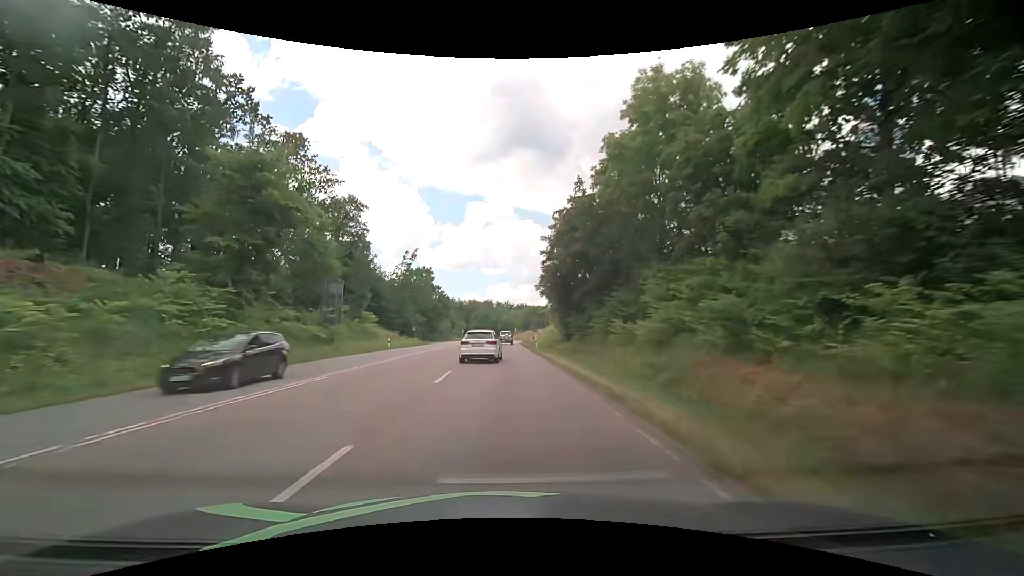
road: secondary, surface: asphalt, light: Day
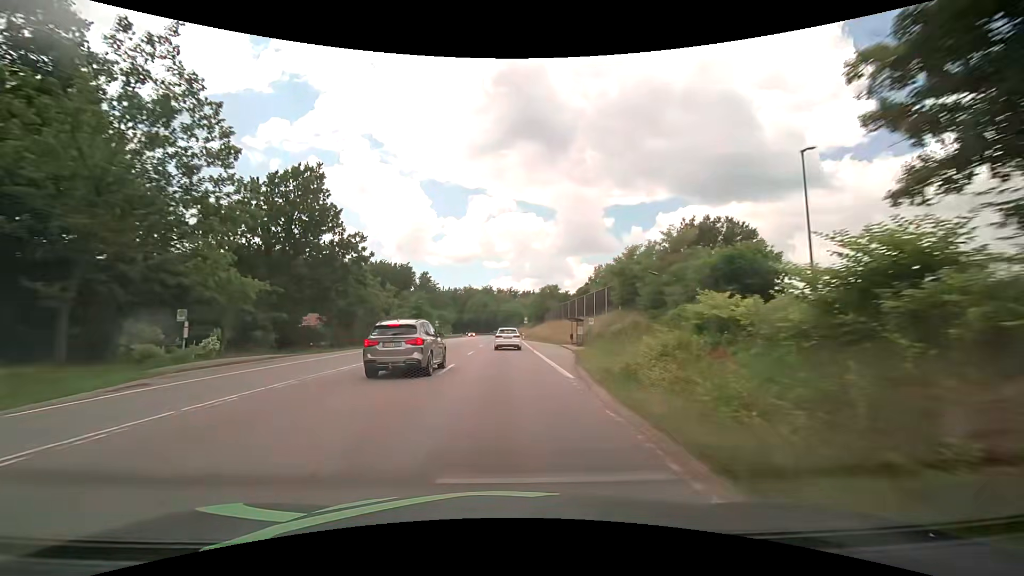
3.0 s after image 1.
(+0.3, +60.3) m; 0°
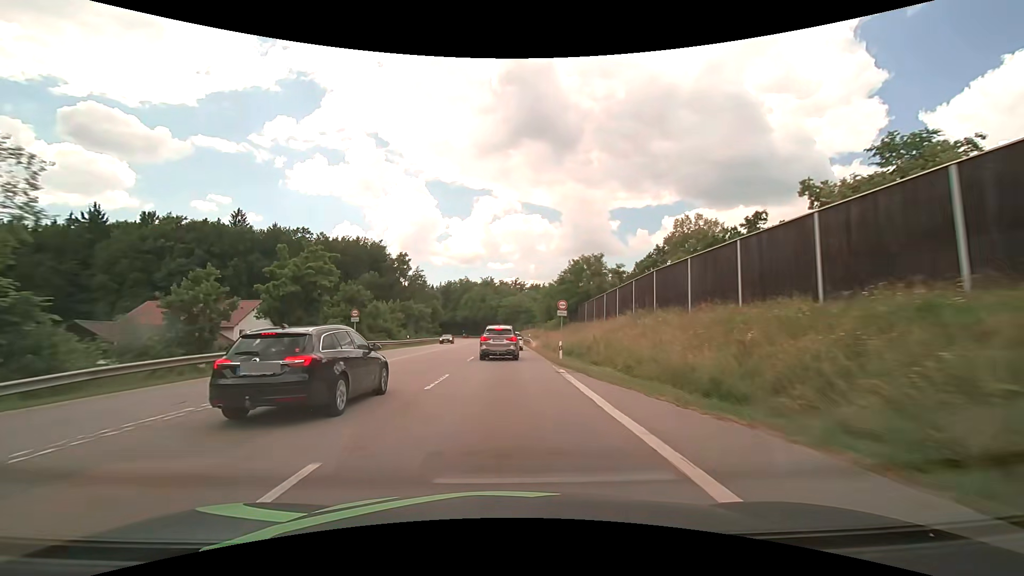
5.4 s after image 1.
(0.0, +49.5) m; 0°
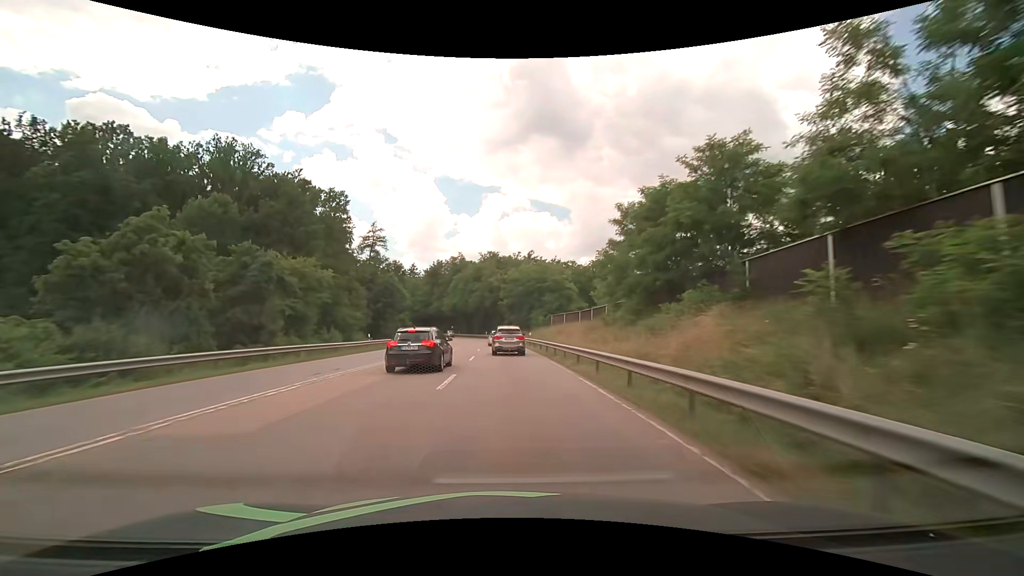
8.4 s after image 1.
(-0.2, +62.9) m; -1°
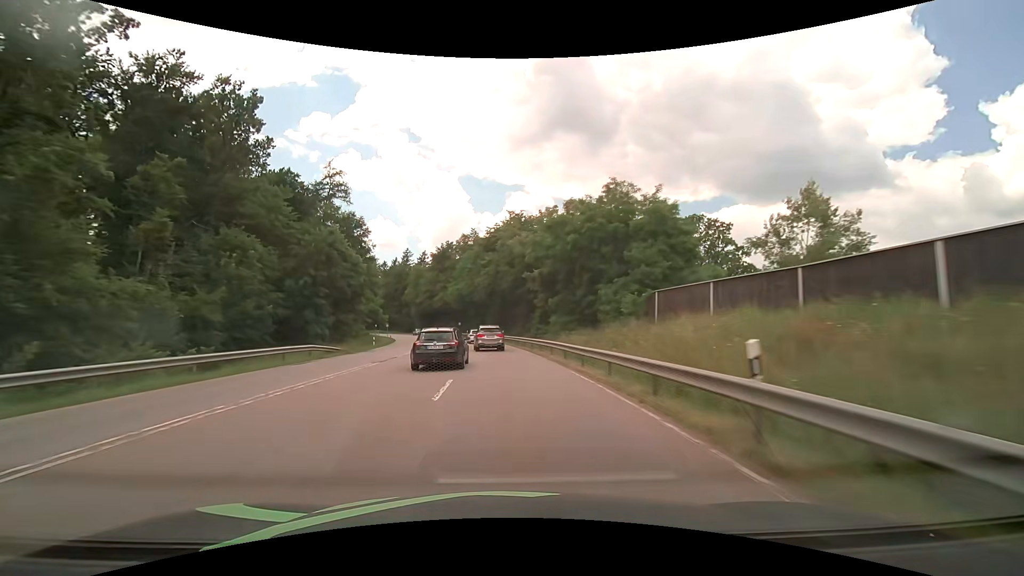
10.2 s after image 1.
(-0.7, +37.9) m; -2°
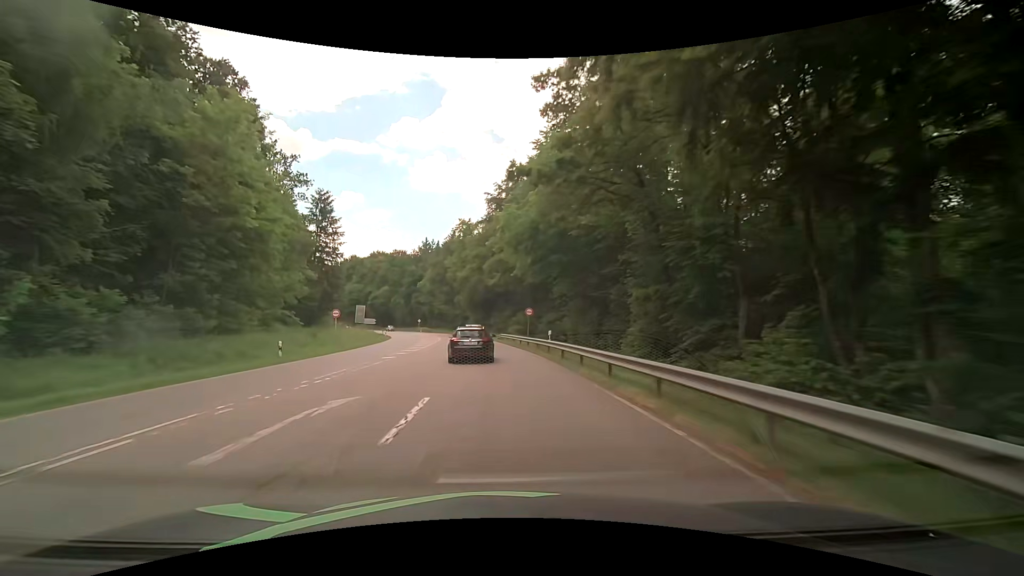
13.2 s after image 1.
(-5.1, +63.9) m; -10°
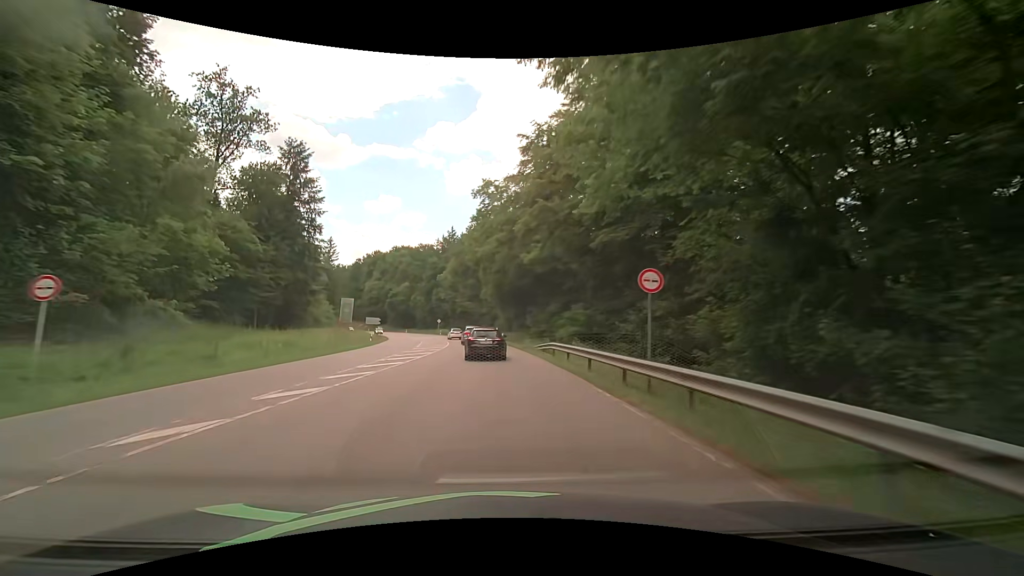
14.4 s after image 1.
(-0.9, +25.8) m; -4°
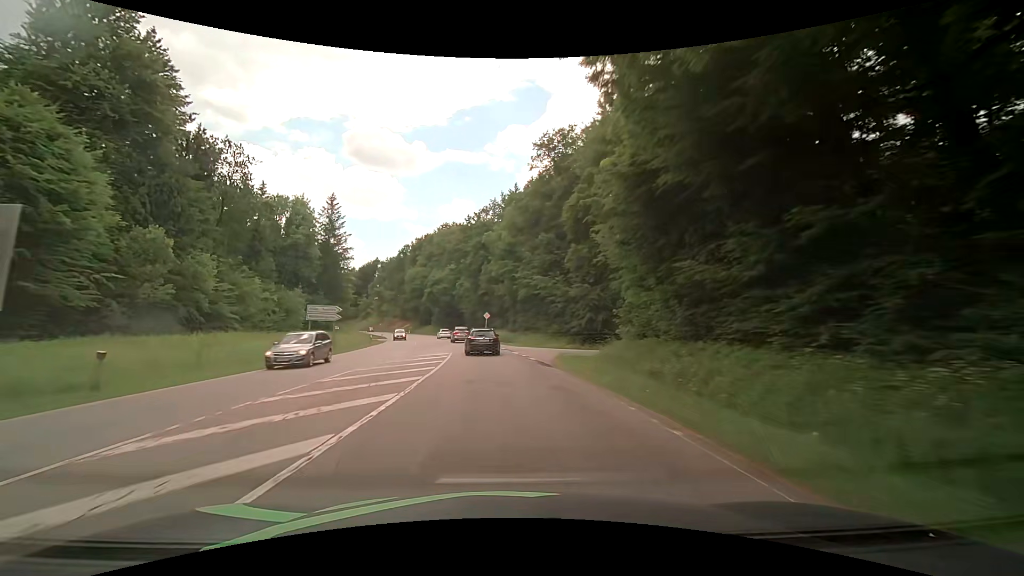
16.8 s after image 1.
(-3.4, +52.1) m; -8°
(0, +10) (-1, +20) (-2, +30) (-3, +40) (-4, +50) (-6, +60) (-8, +69) (-10, +79) (-13, +89) (-16, +98) m
